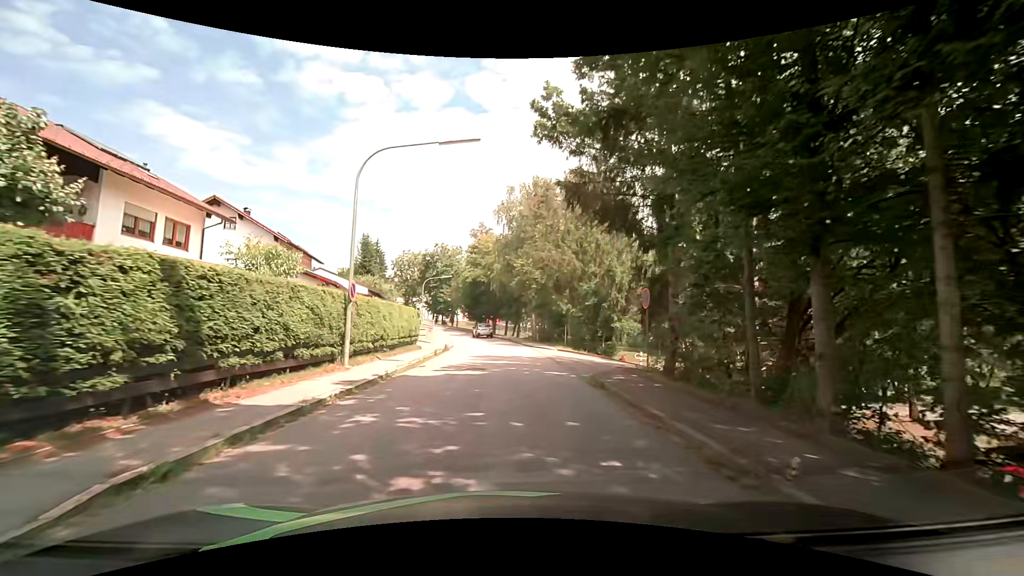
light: Day
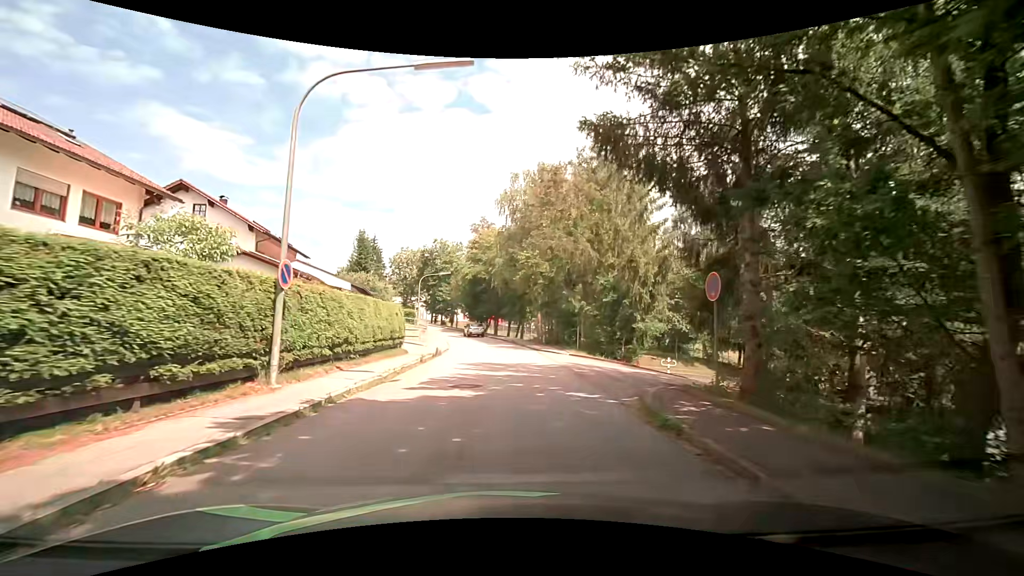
(0.0, +4.8) m; +1°
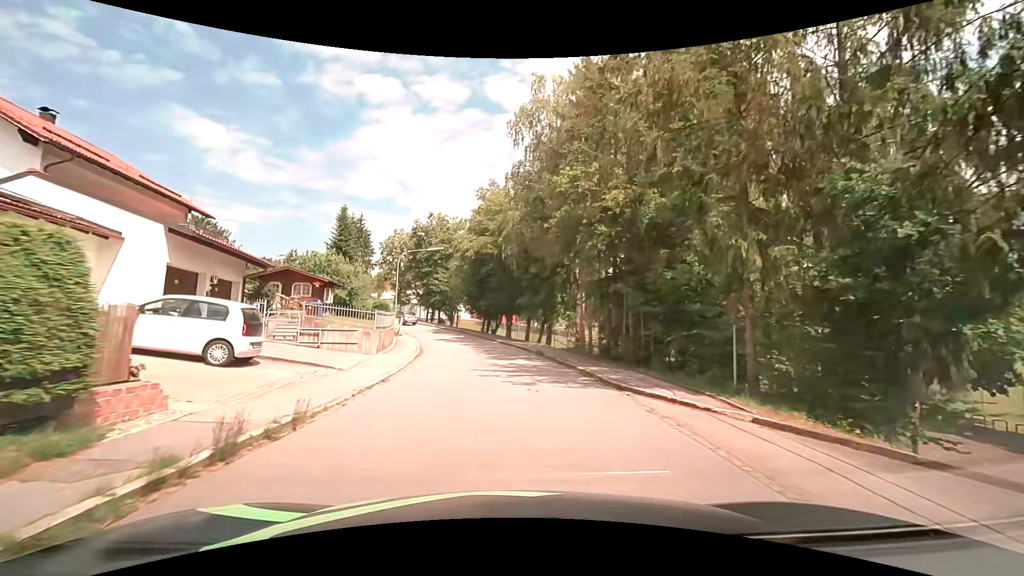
(-0.5, +19.1) m; -3°
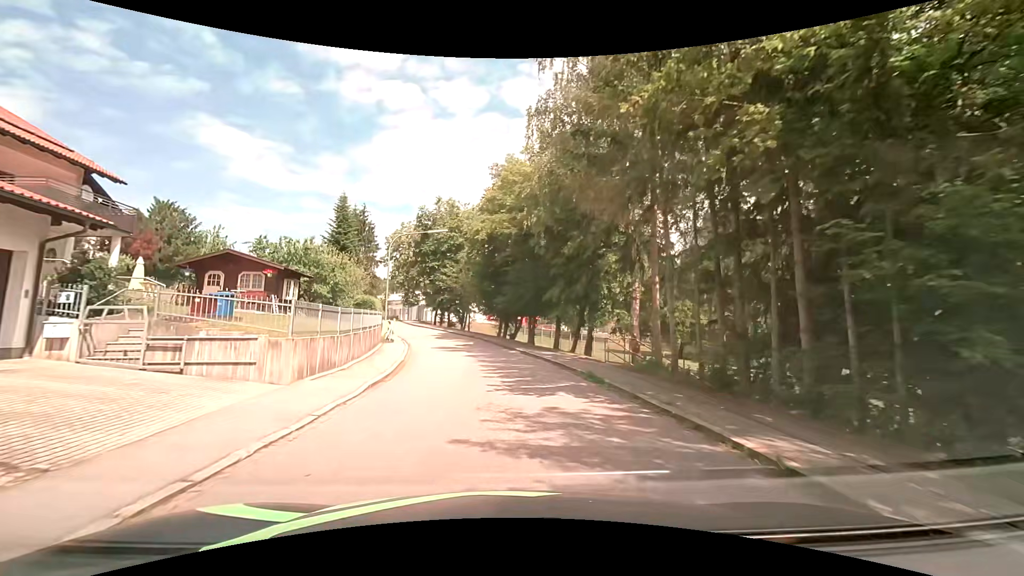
(-0.1, +9.5) m; -2°
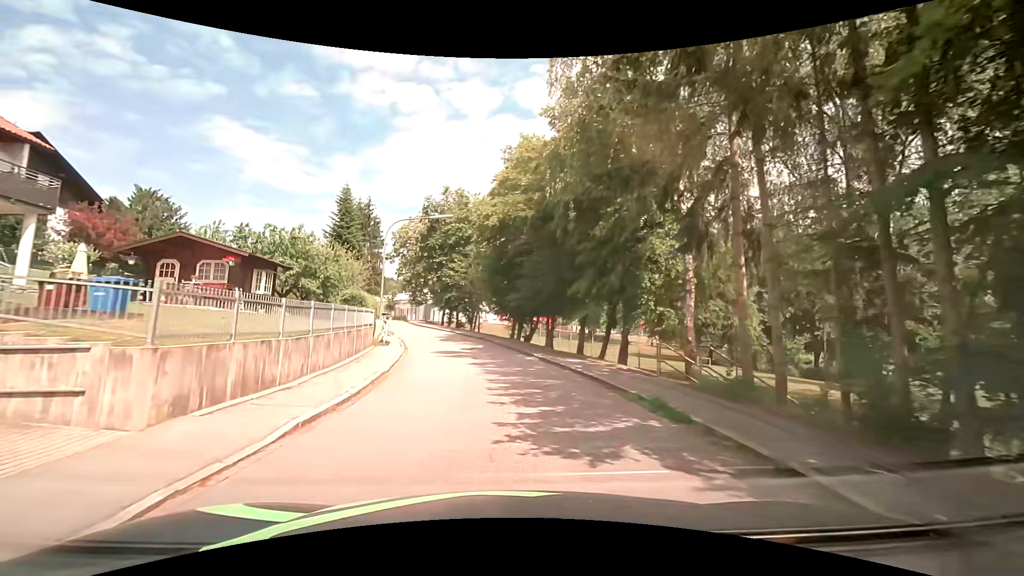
(-0.1, +4.8) m; -2°
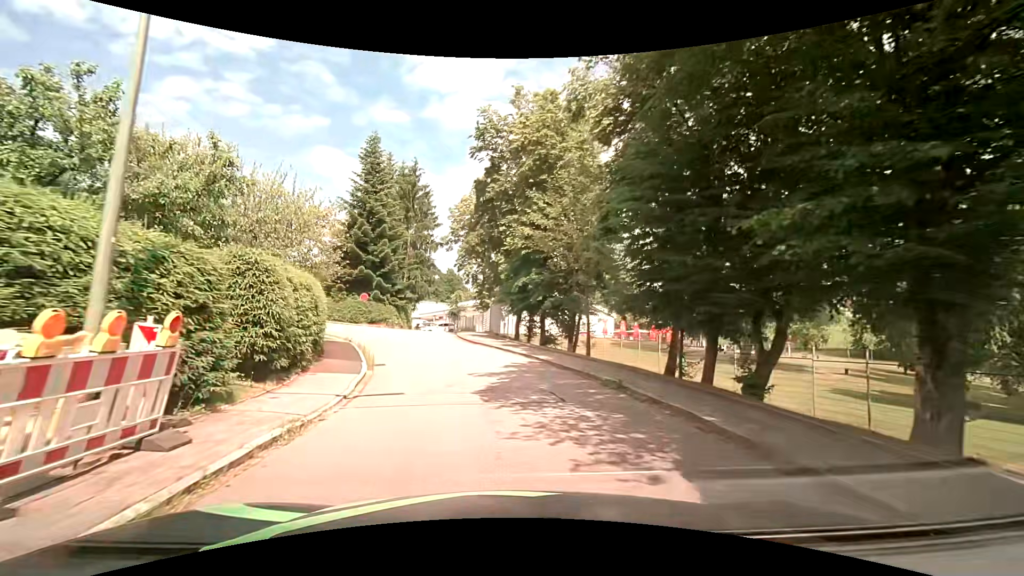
(-1.6, +23.6) m; -9°
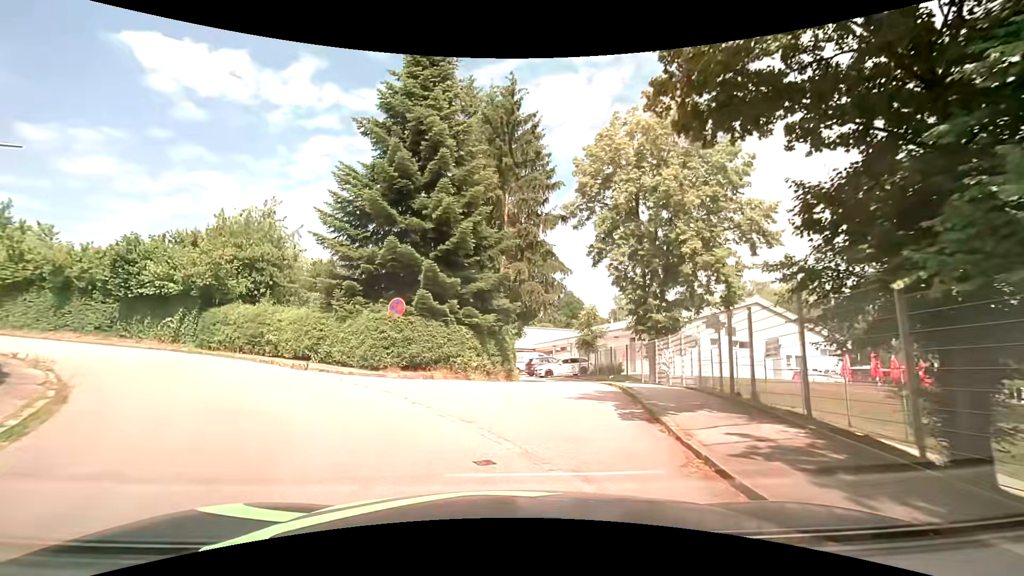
(-3.4, +22.6) m; -15°
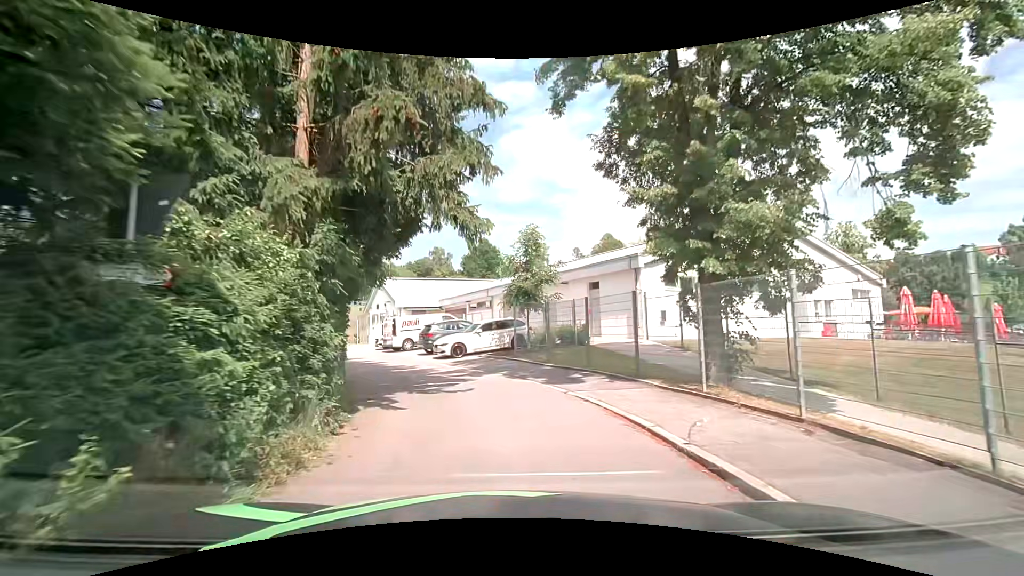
(+1.4, +16.8) m; +10°
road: service
